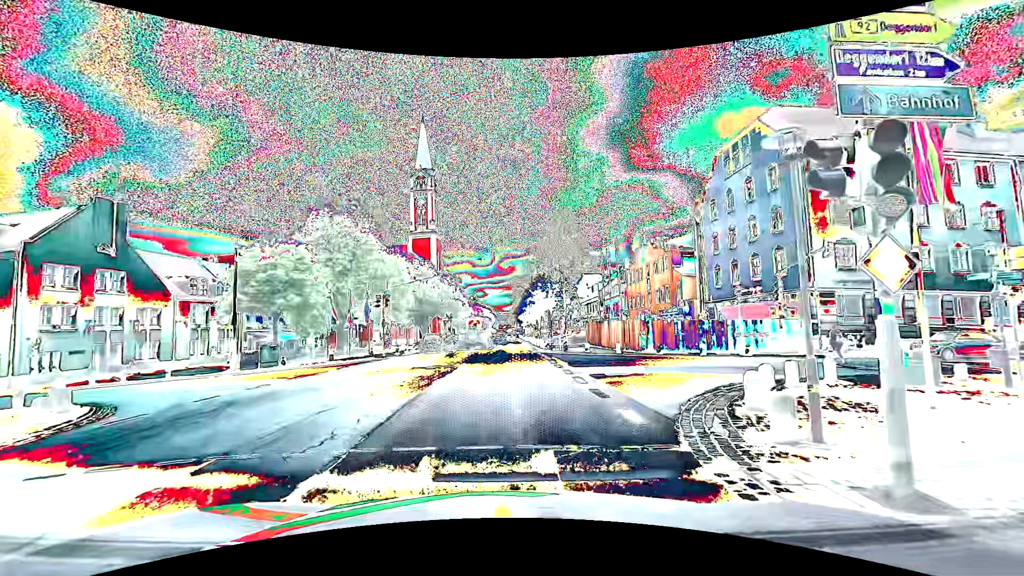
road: primary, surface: asphalt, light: Day
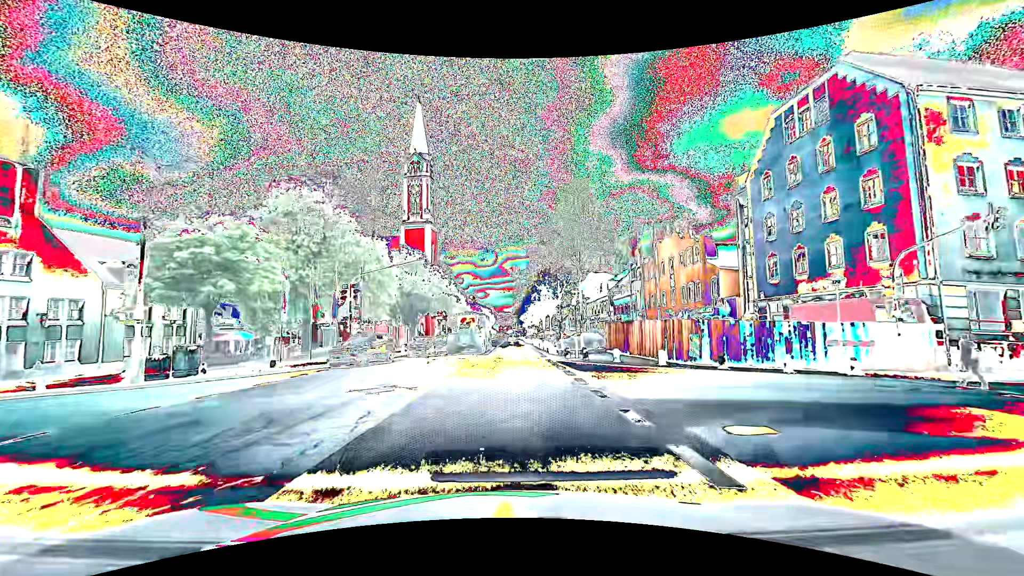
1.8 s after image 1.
(+0.3, +9.1) m; +2°
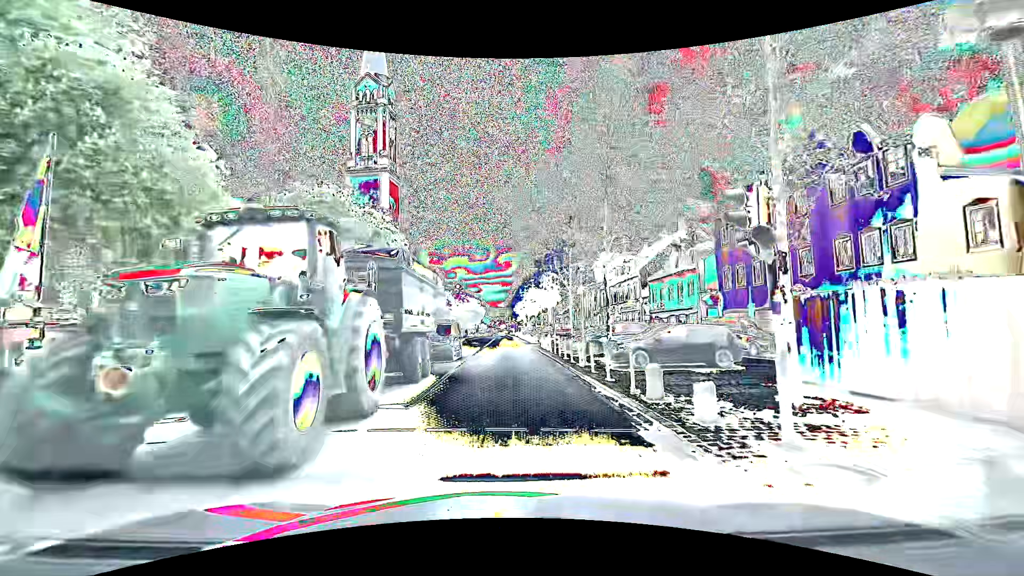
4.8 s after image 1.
(+0.4, +26.2) m; +1°
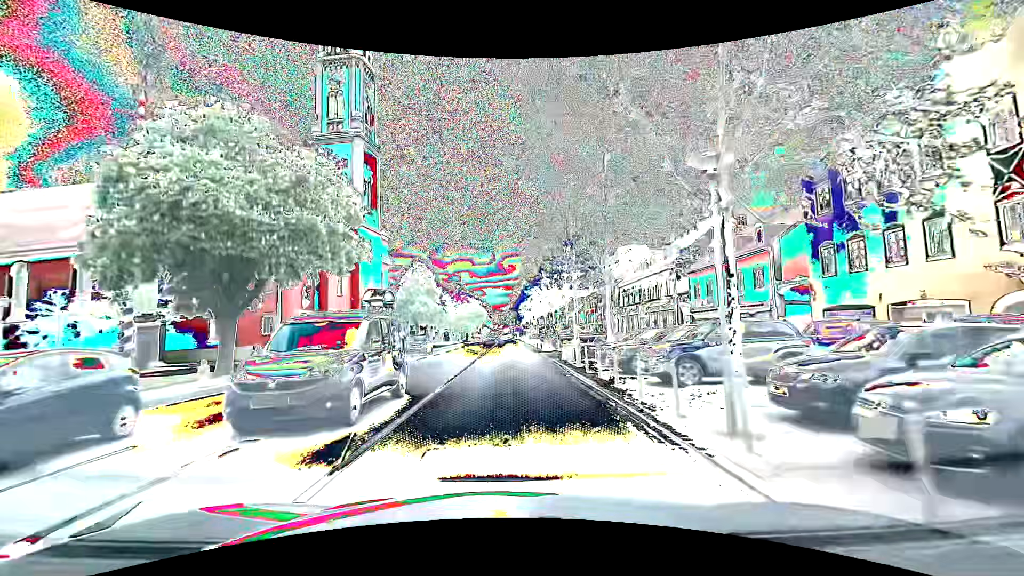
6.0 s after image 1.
(-0.1, +12.4) m; -1°
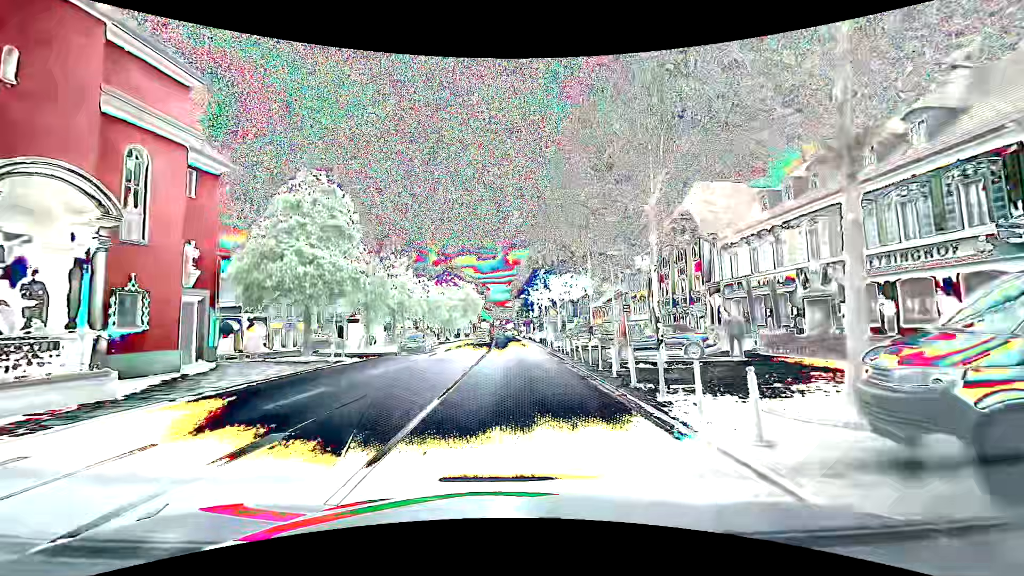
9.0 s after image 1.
(+0.2, +36.6) m; 0°
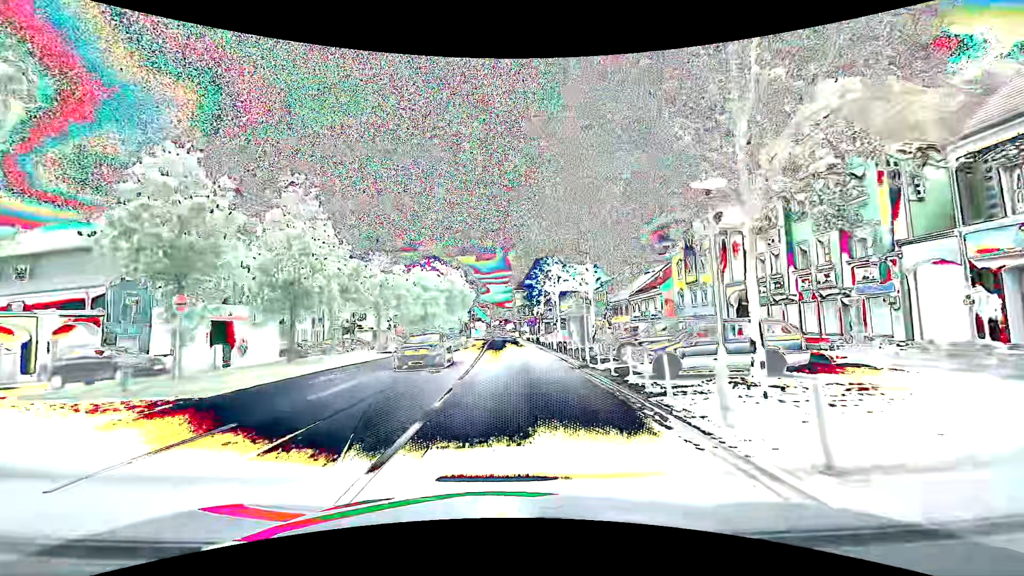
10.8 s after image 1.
(0.0, +22.8) m; 0°
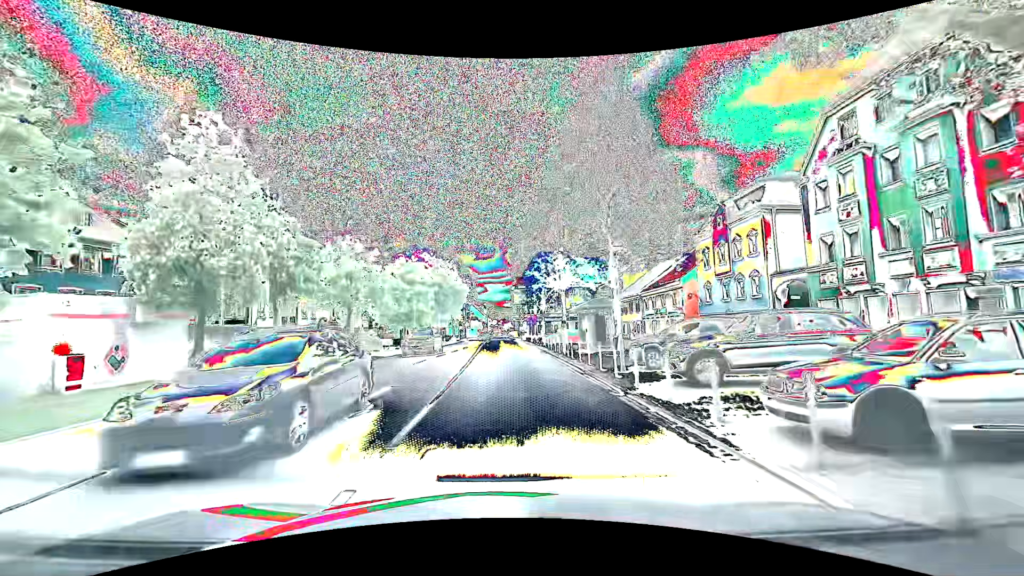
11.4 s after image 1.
(0.0, +7.6) m; 0°
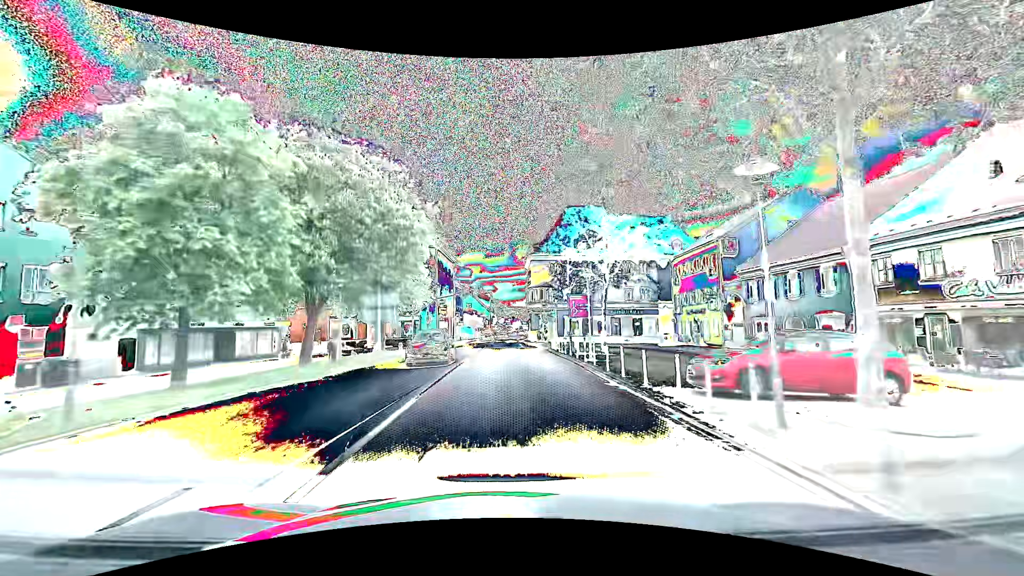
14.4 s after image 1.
(-0.3, +38.0) m; -1°
(0, +10) (0, +20) (0, +30) (0, +40) (0, +50) (0, +60) (0, +70) (0, +80) (+1, +90) (+1, +100) m
